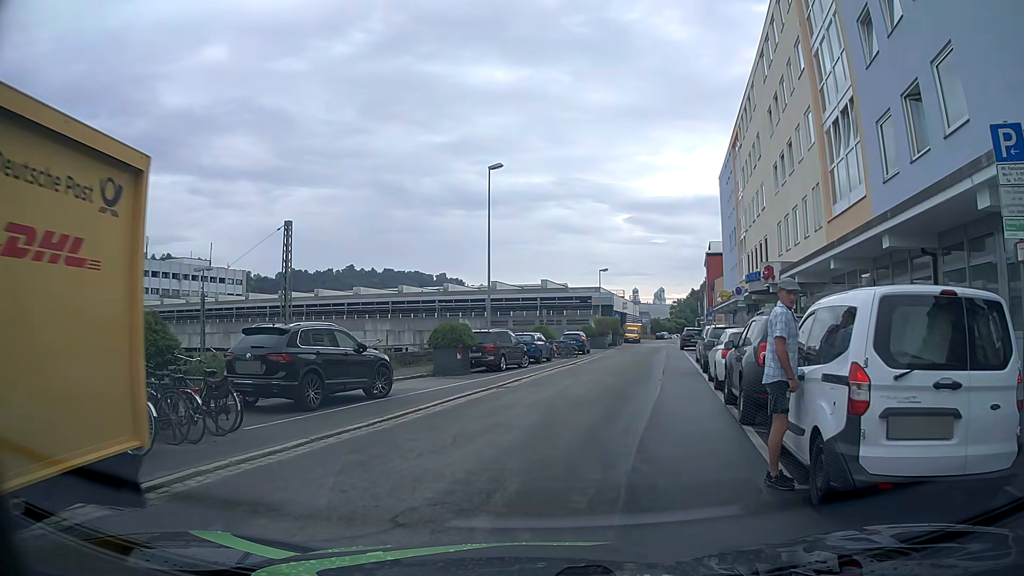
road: residential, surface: asphalt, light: Day
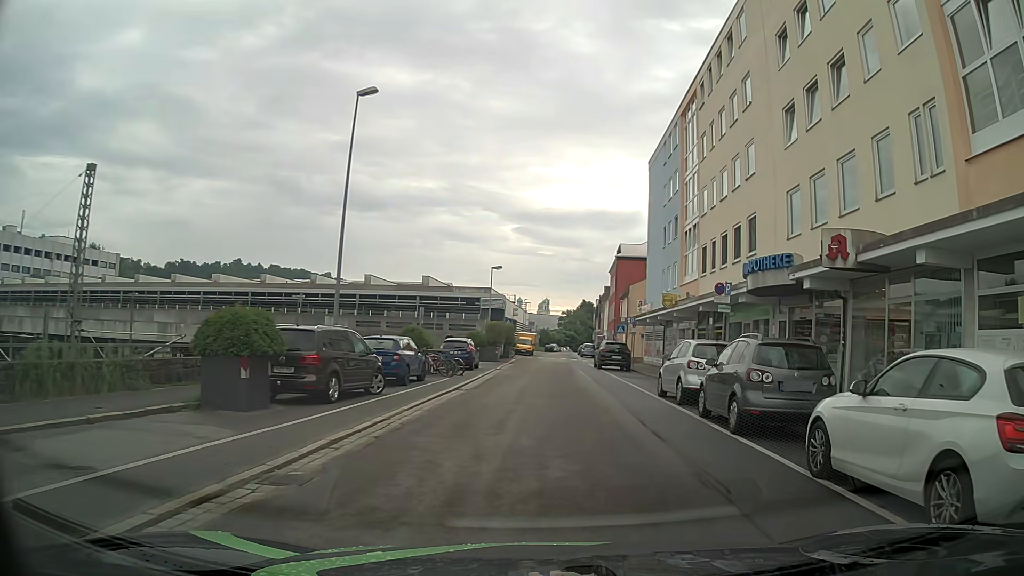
(+0.5, +12.2) m; +11°
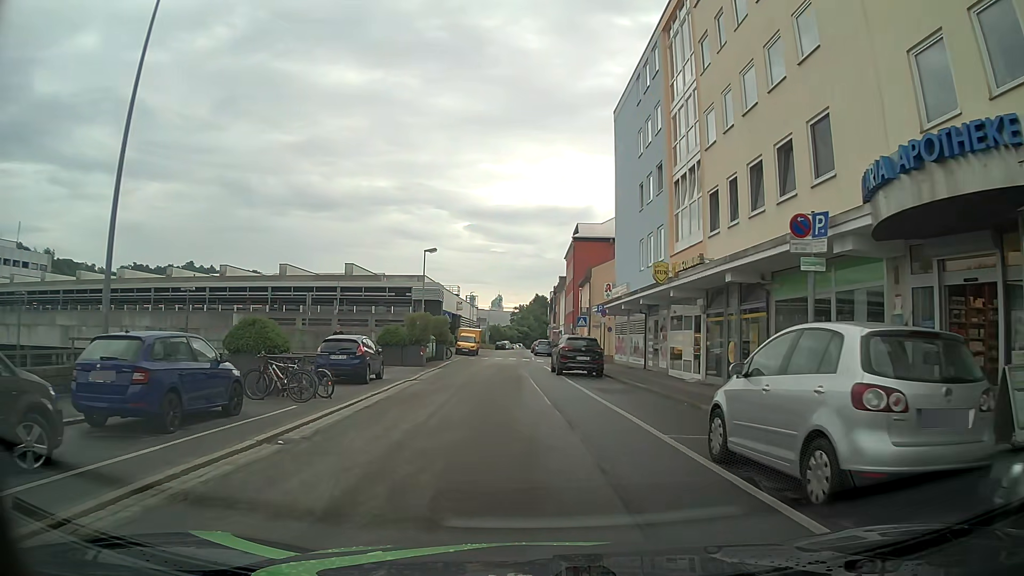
(+0.8, +11.1) m; +4°
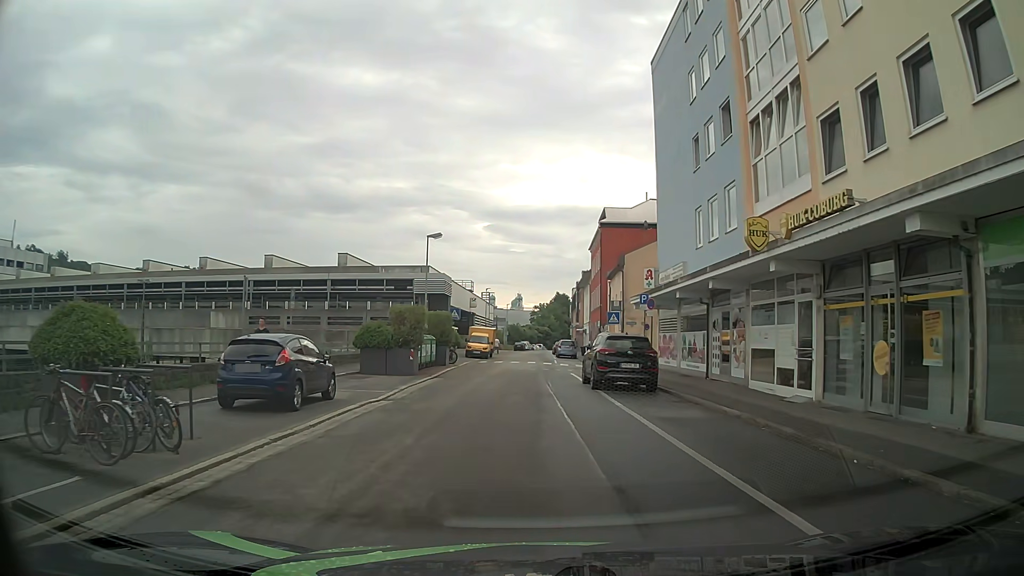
(0.0, +7.9) m; -1°
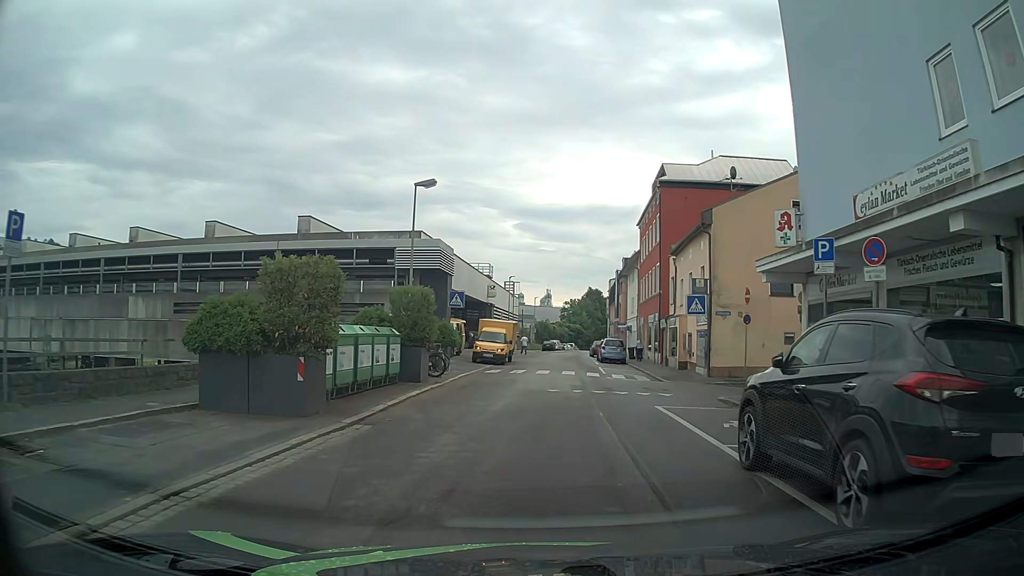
(-0.4, +14.7) m; -2°
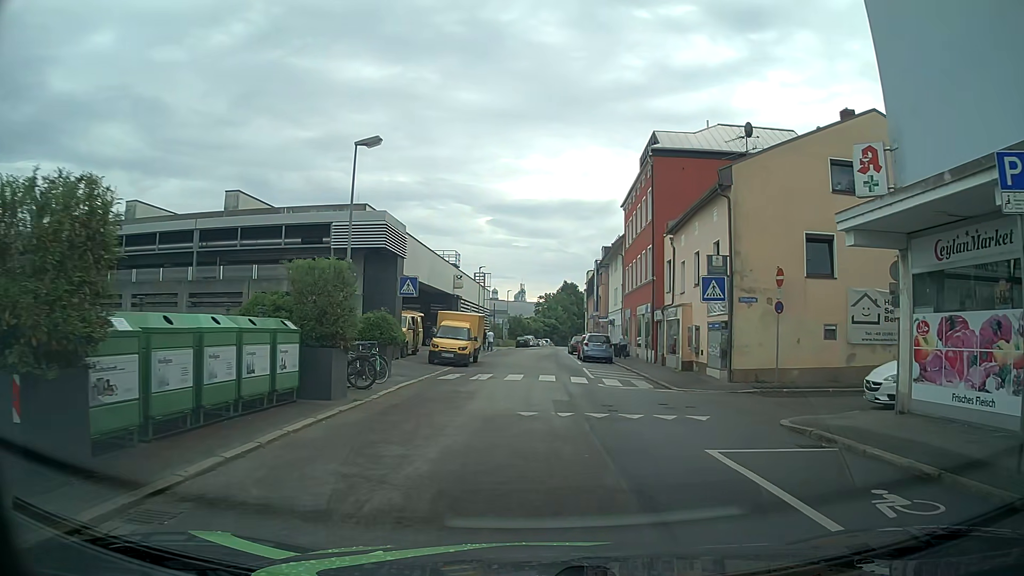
(0.0, +6.2) m; +1°
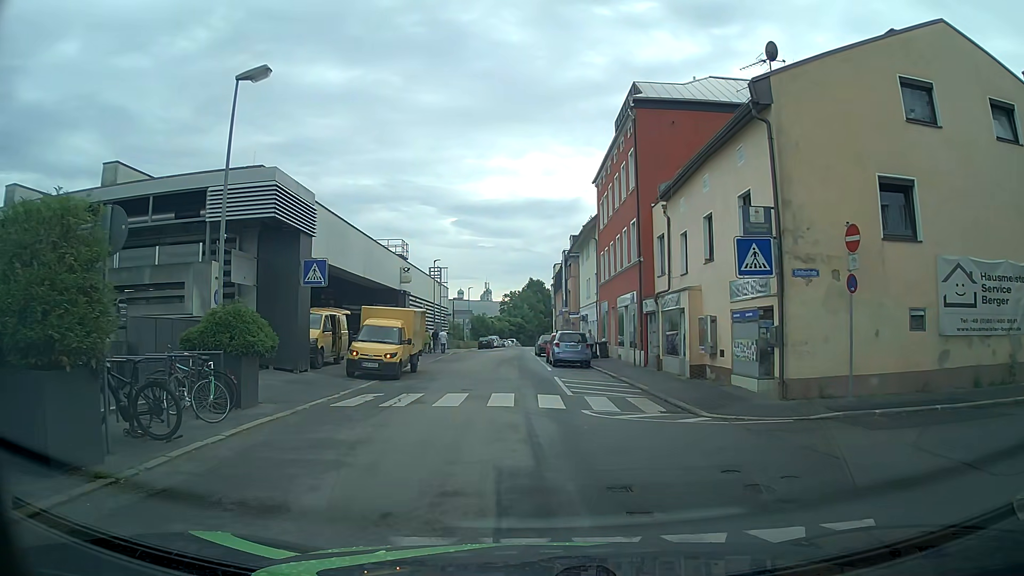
(+0.3, +7.2) m; +3°
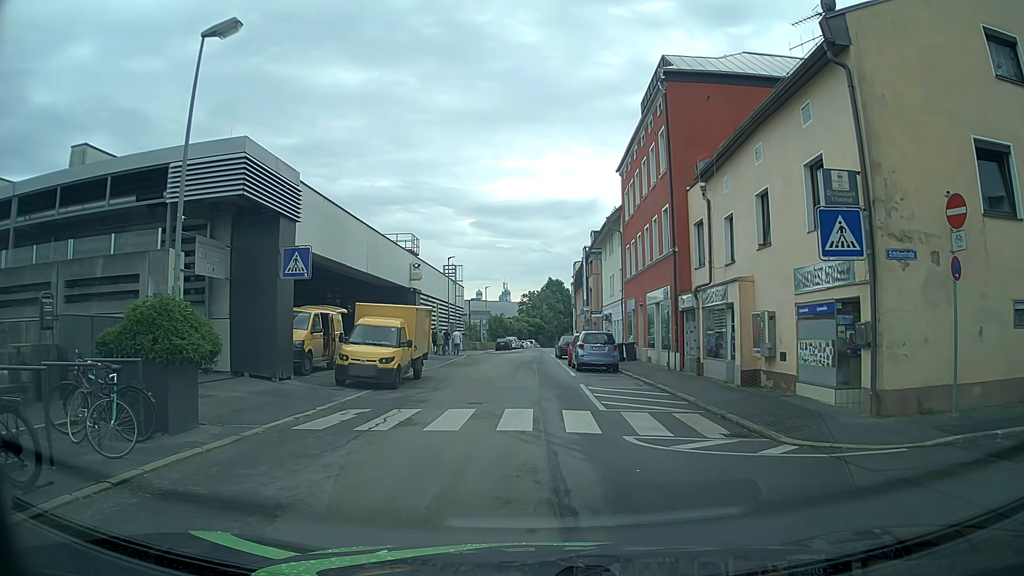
(0.0, +3.1) m; 0°
